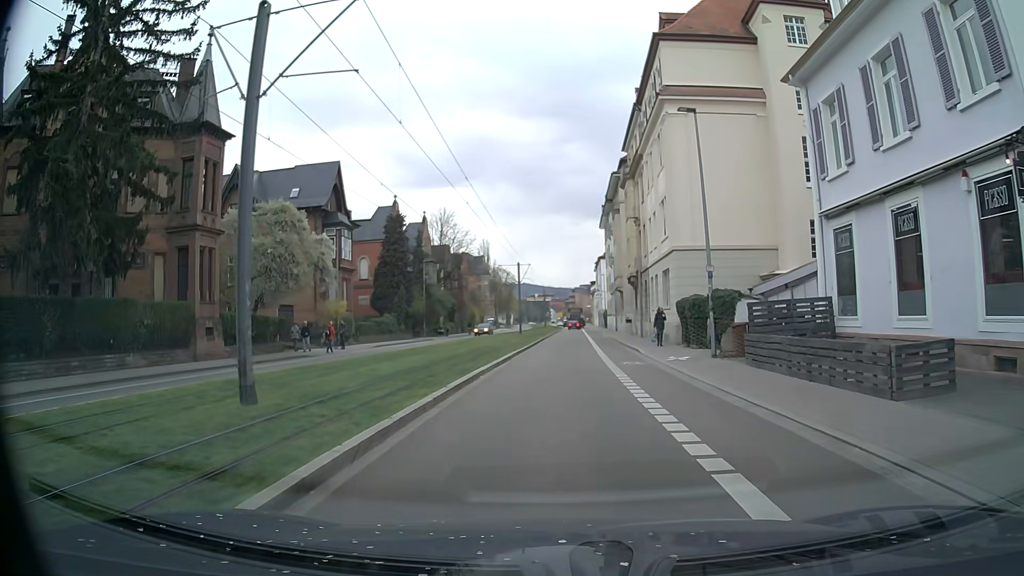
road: secondary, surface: asphalt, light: Day
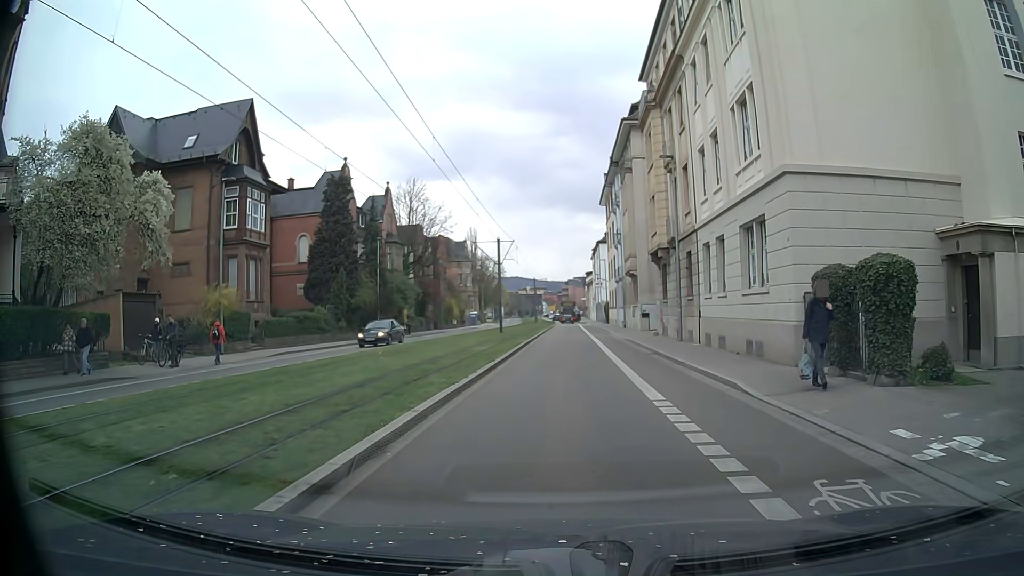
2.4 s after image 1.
(+0.1, +16.2) m; +1°
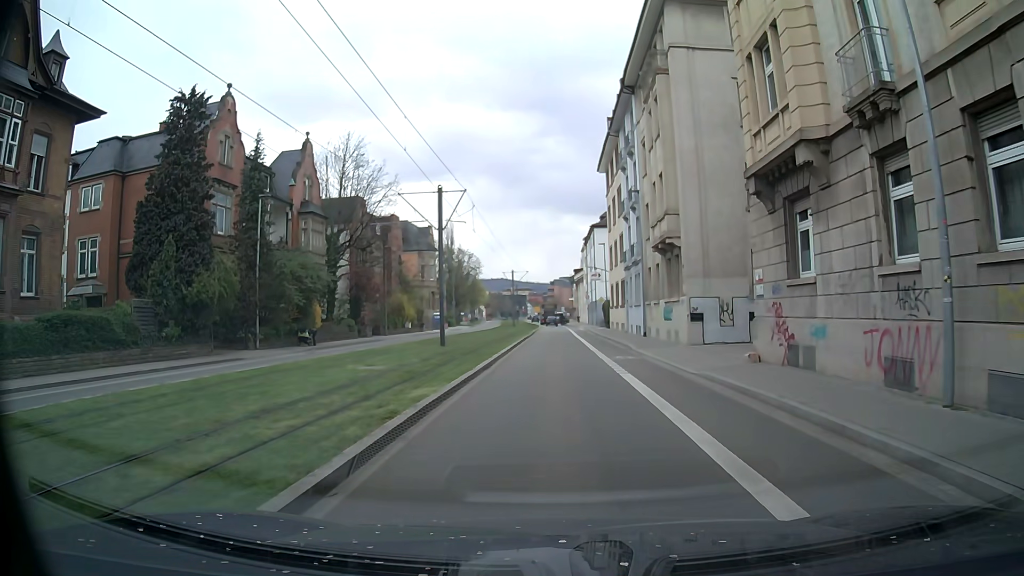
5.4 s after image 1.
(0.0, +21.3) m; +1°
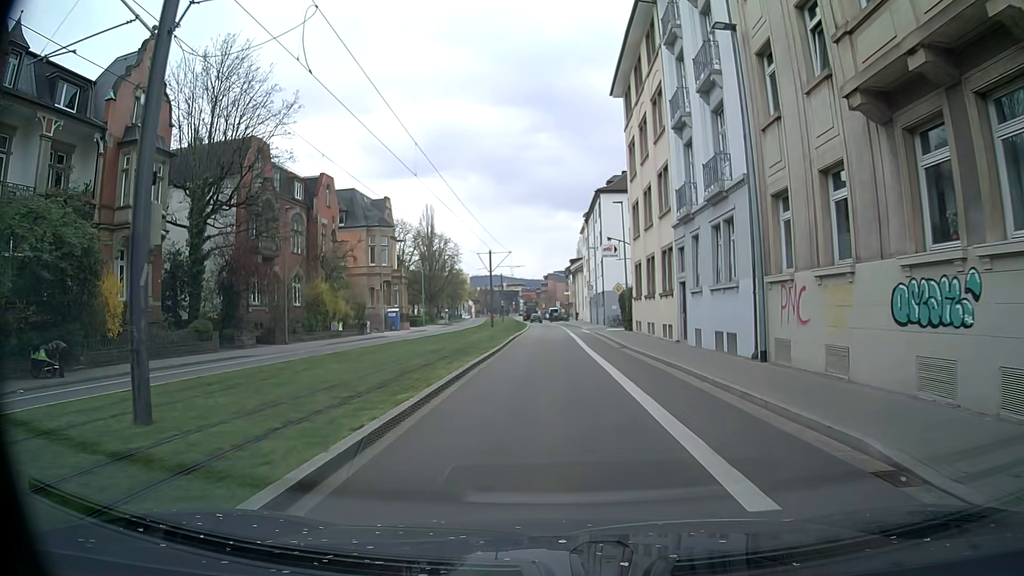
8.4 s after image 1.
(-0.1, +22.6) m; 0°
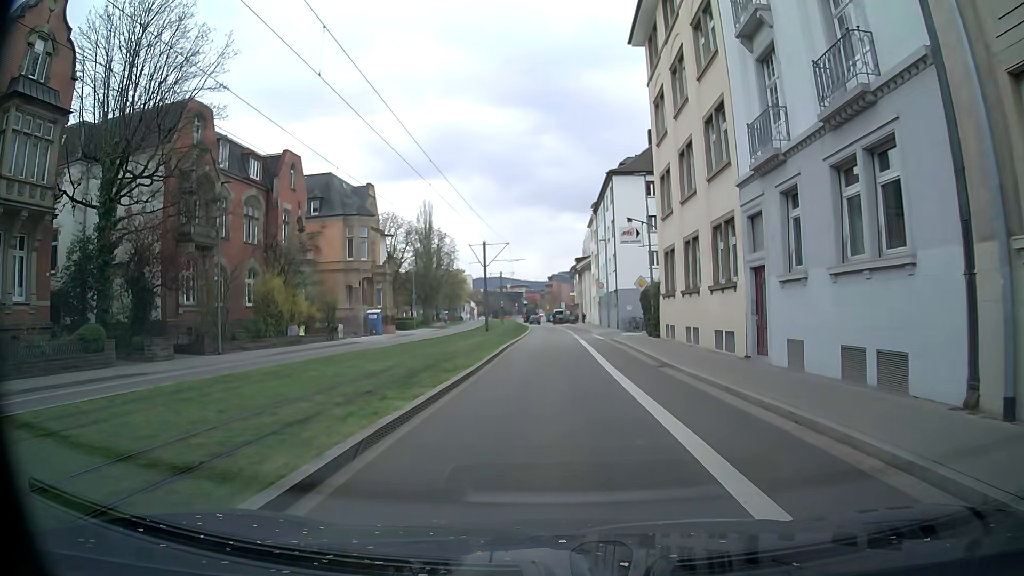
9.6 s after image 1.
(-0.1, +9.1) m; -2°
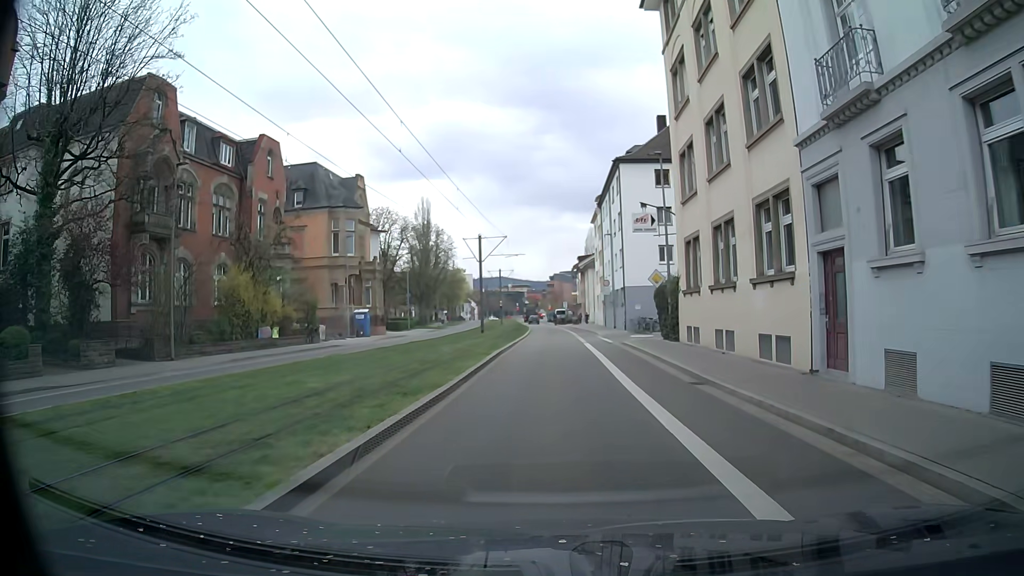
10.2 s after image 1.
(0.0, +4.5) m; 0°
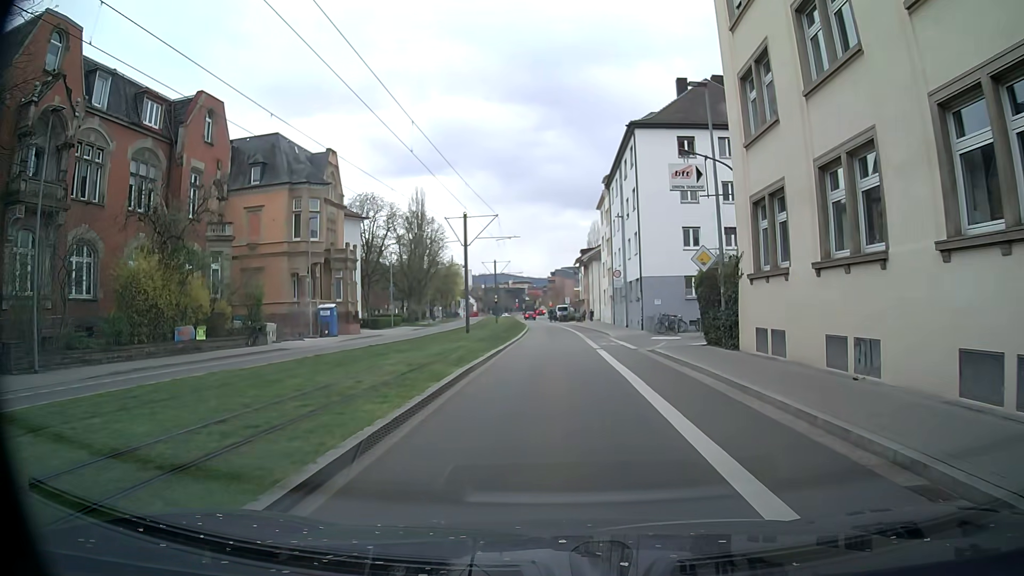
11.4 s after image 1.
(+0.1, +8.9) m; 0°
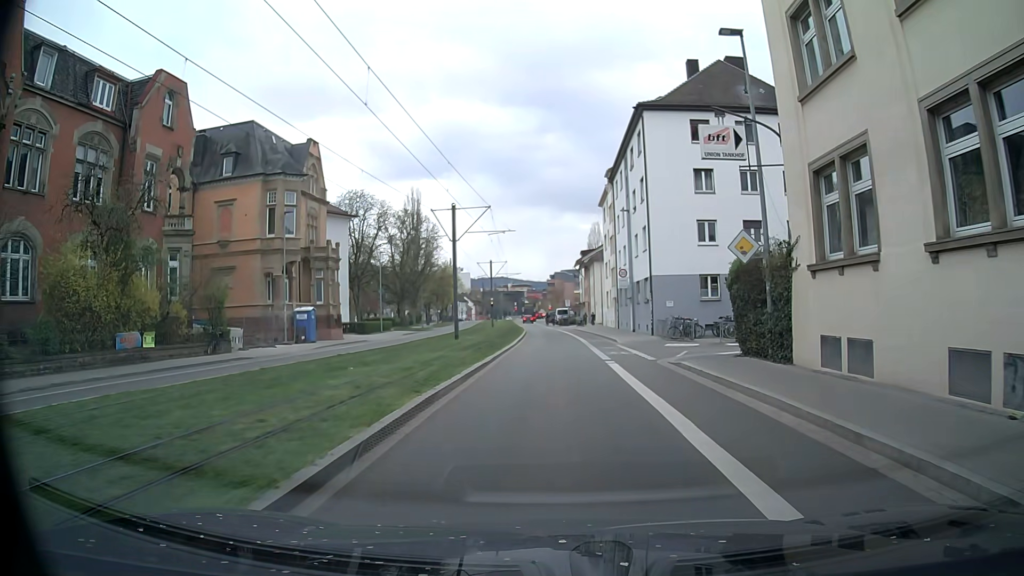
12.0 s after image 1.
(0.0, +4.4) m; +1°
(0, +10) (0, +20) (0, +30) (-1, +40) (-1, +50) (-2, +60) (-2, +70) (-3, +80) (-4, +90) (-5, +100) m
